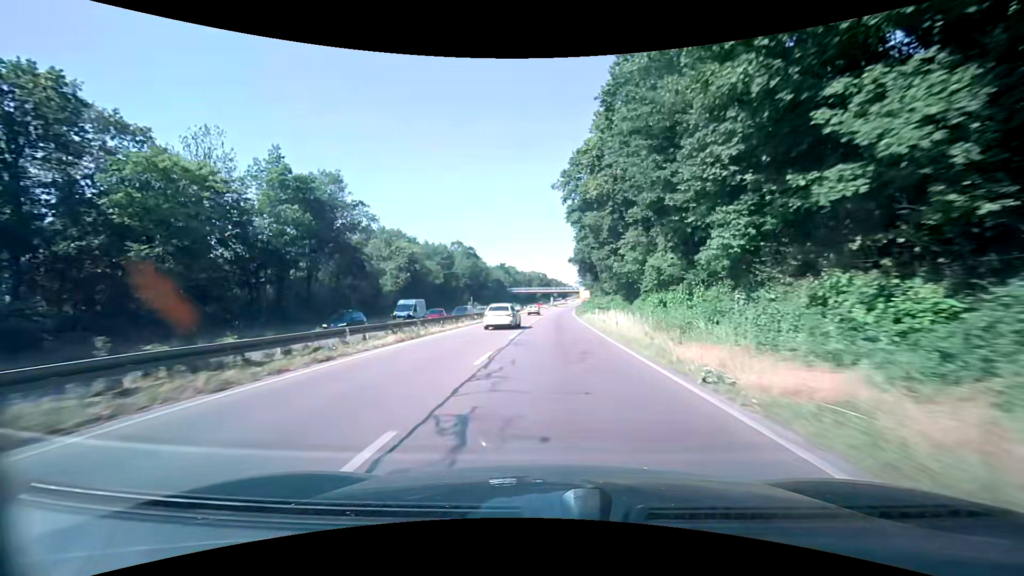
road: trunk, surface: asphalt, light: Day
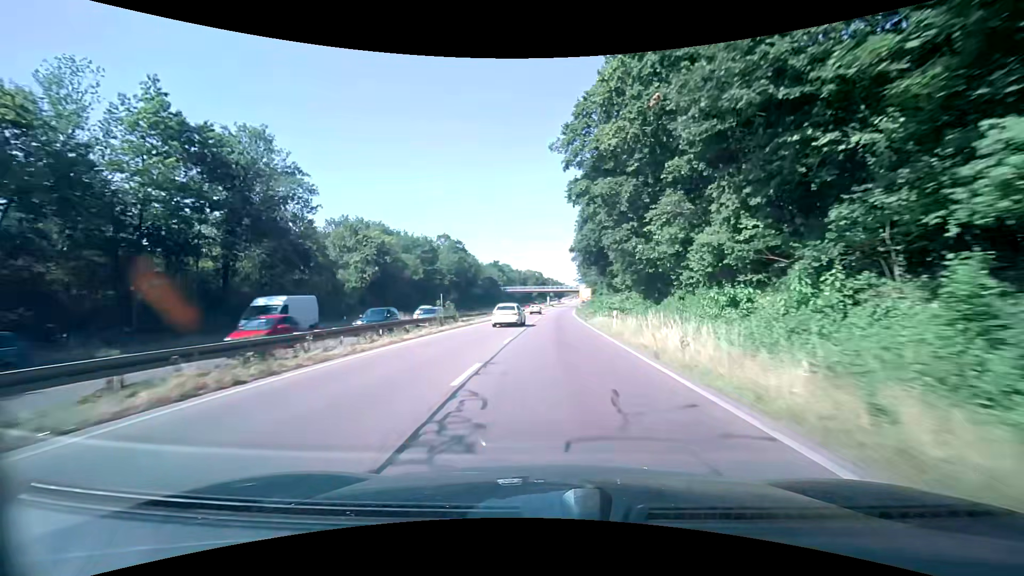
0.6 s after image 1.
(+0.1, +11.9) m; +1°
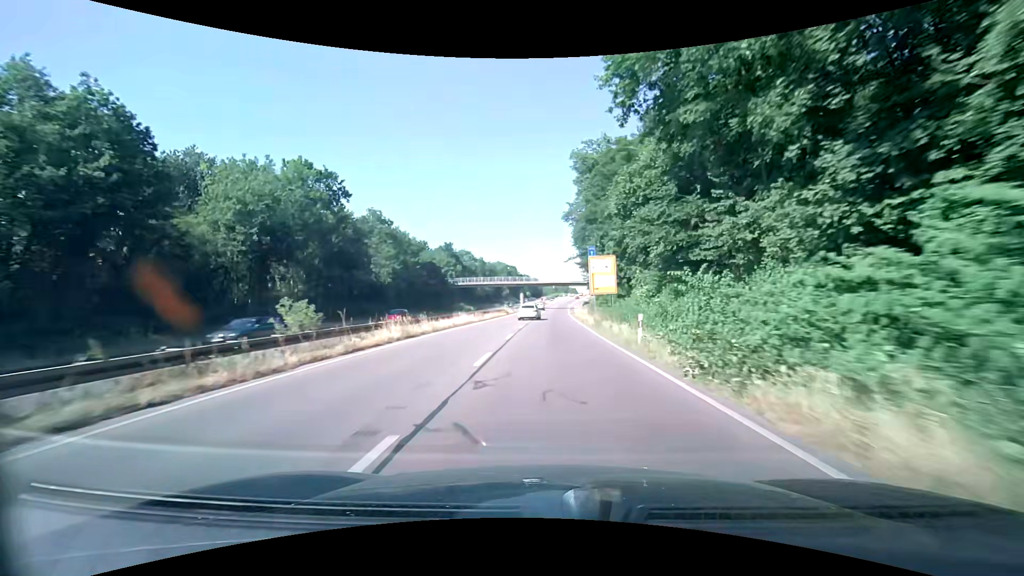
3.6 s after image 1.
(+1.2, +59.7) m; +3°
(0, +10) (0, +20) (0, +30) (+1, +40) (+1, +50) (+1, +60) (+2, +70) (+2, +80) (+2, +90) (+3, +100) m
